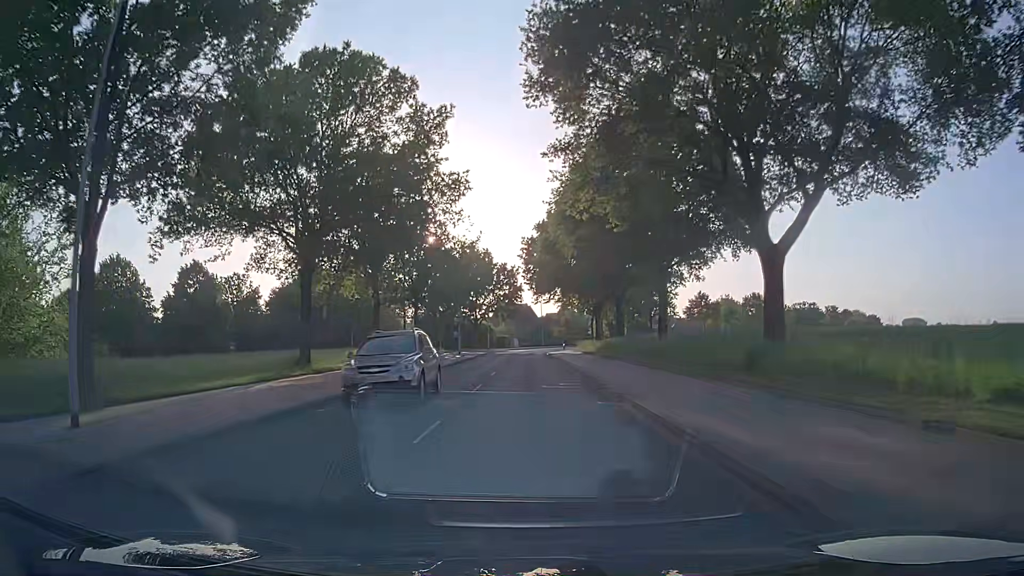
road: secondary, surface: asphalt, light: Day
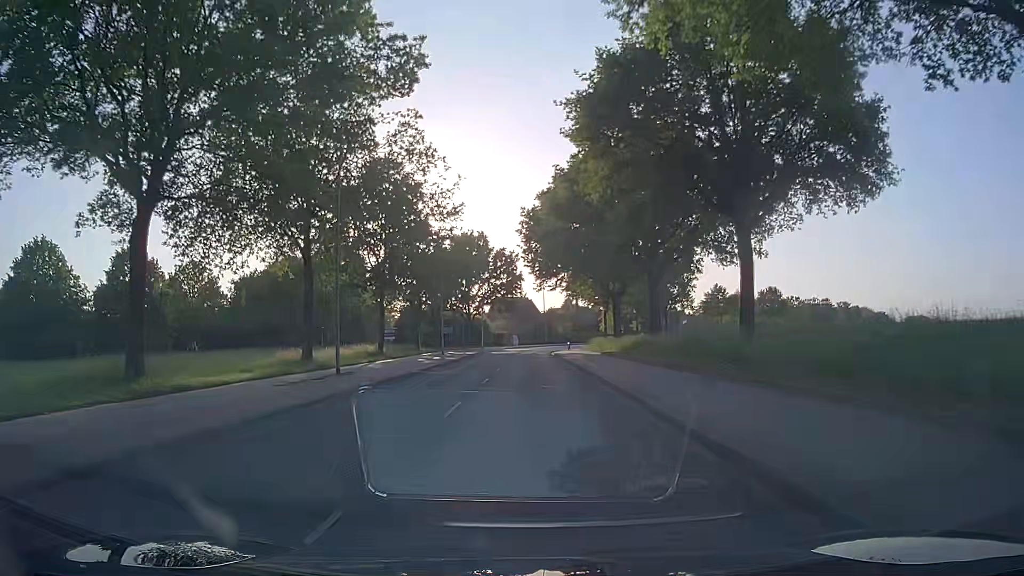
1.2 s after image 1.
(0.0, +15.3) m; 0°
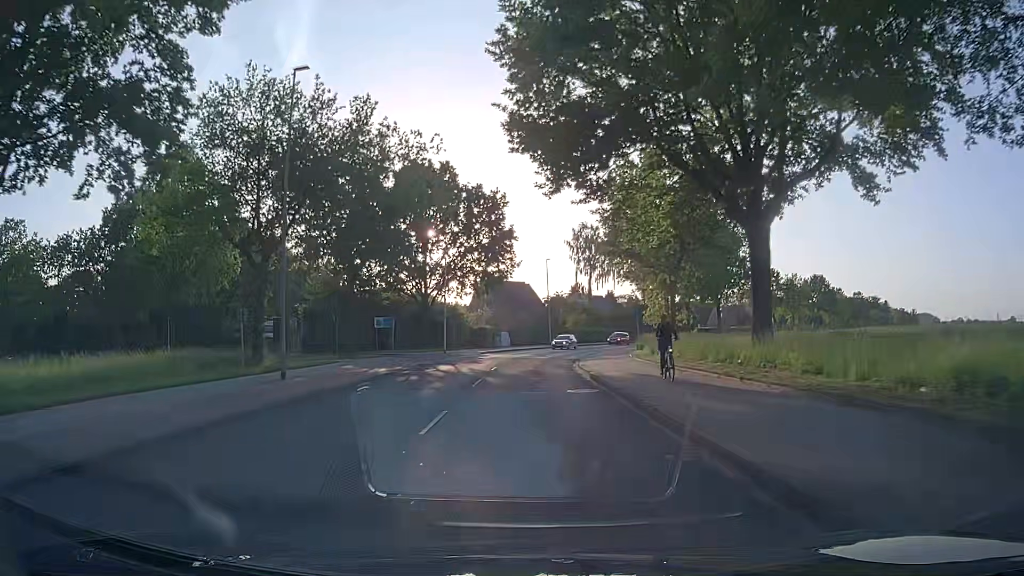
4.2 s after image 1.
(+0.3, +38.4) m; +1°
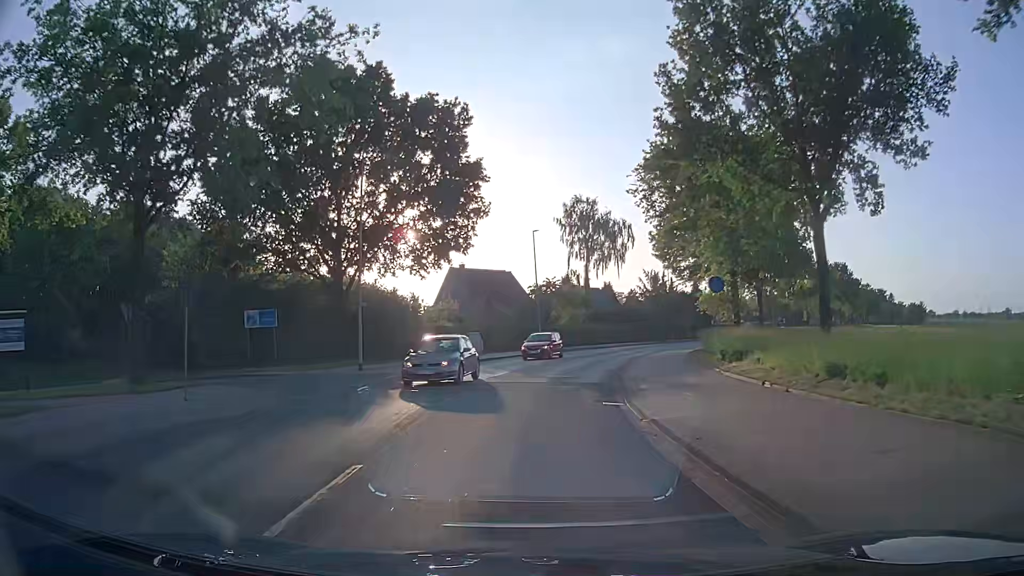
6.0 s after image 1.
(+0.1, +22.9) m; +2°
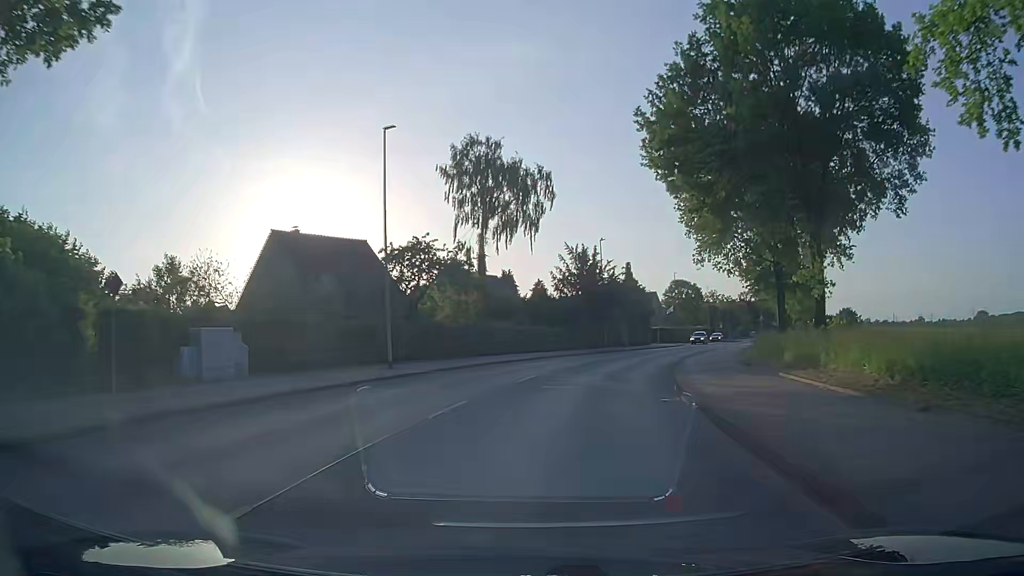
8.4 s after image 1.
(+1.6, +30.4) m; +9°
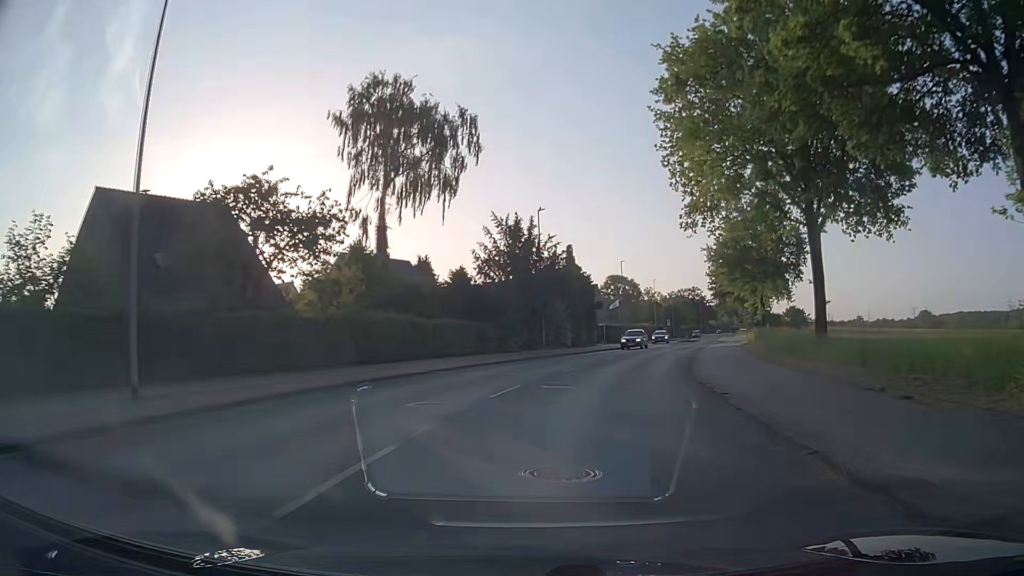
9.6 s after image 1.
(+0.8, +15.2) m; +6°
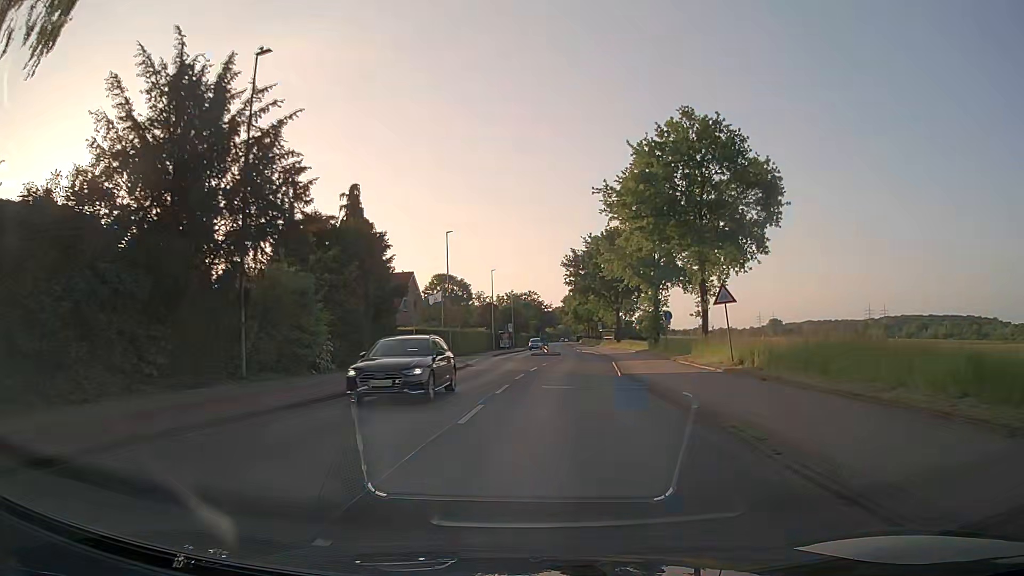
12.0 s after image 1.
(+4.1, +30.0) m; +15°
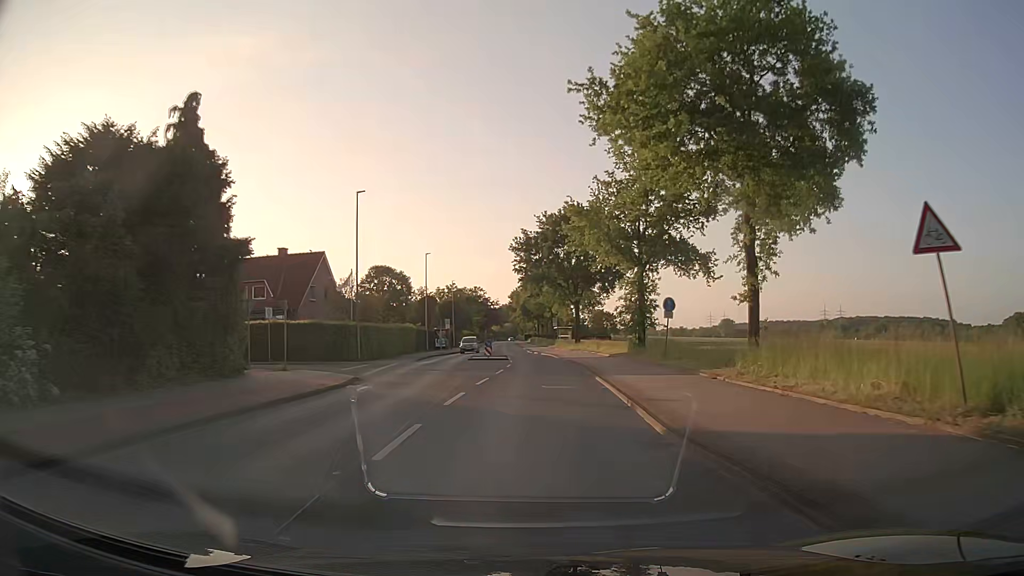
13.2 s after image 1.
(+0.4, +15.2) m; +4°
(0, +10) (+1, +20) (+1, +30) (0, +40) (0, +50) (-1, +60) (-2, +70) (-2, +80) (-3, +90) (-3, +100) m
